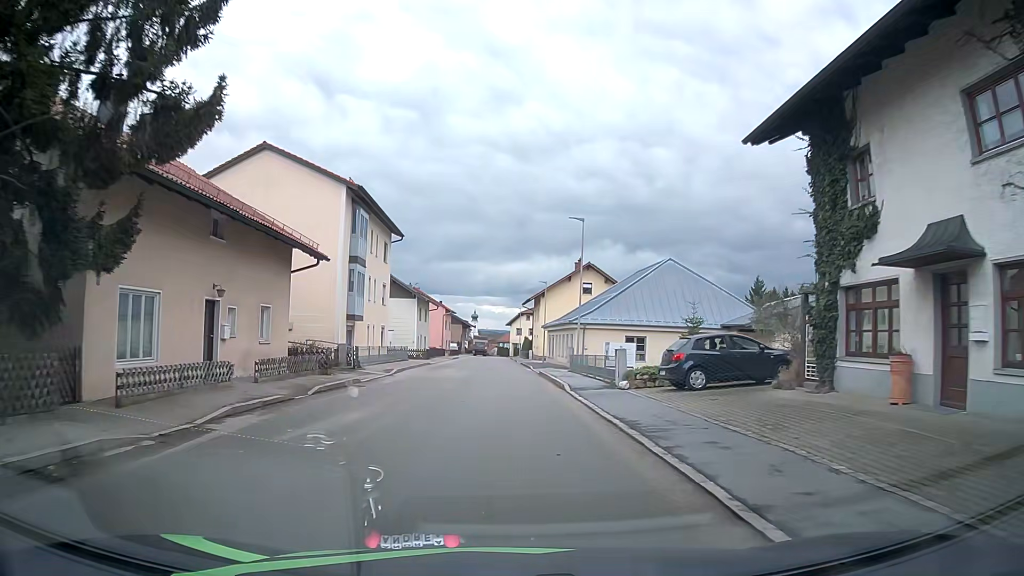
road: tertiary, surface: asphalt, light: Day
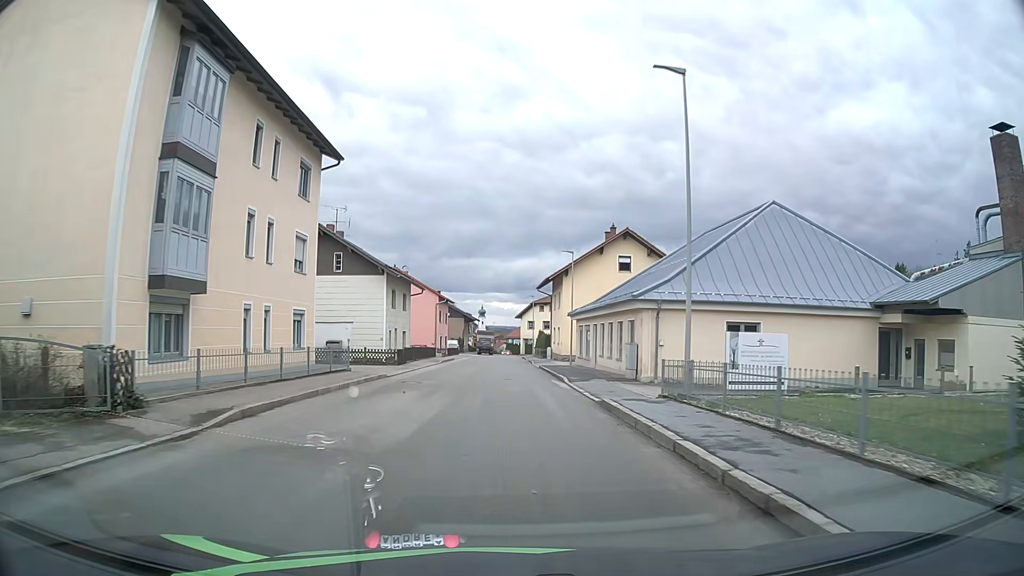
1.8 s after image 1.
(-0.1, +19.3) m; 0°
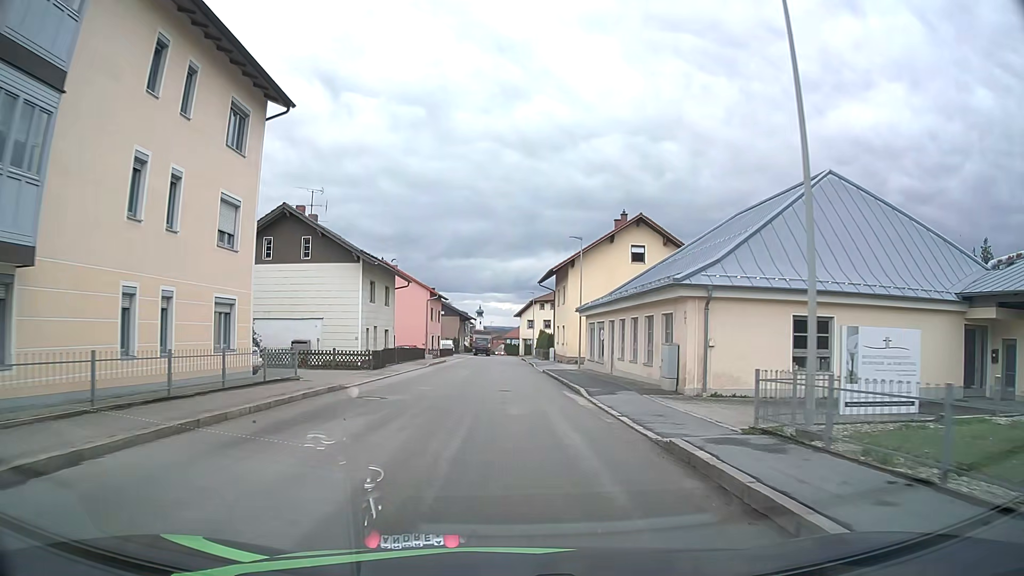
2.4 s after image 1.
(0.0, +6.5) m; 0°
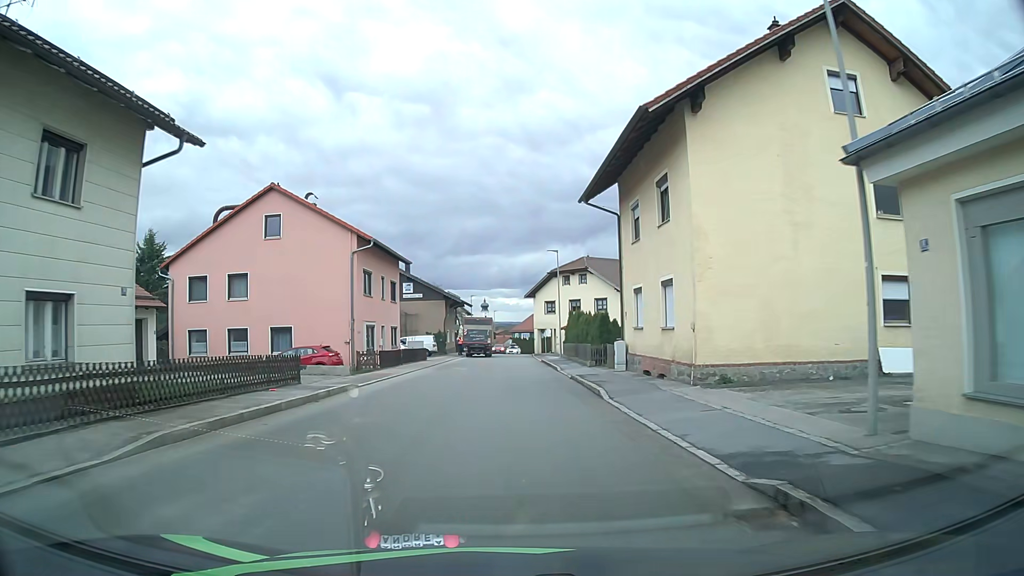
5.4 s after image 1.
(-0.1, +32.5) m; -1°
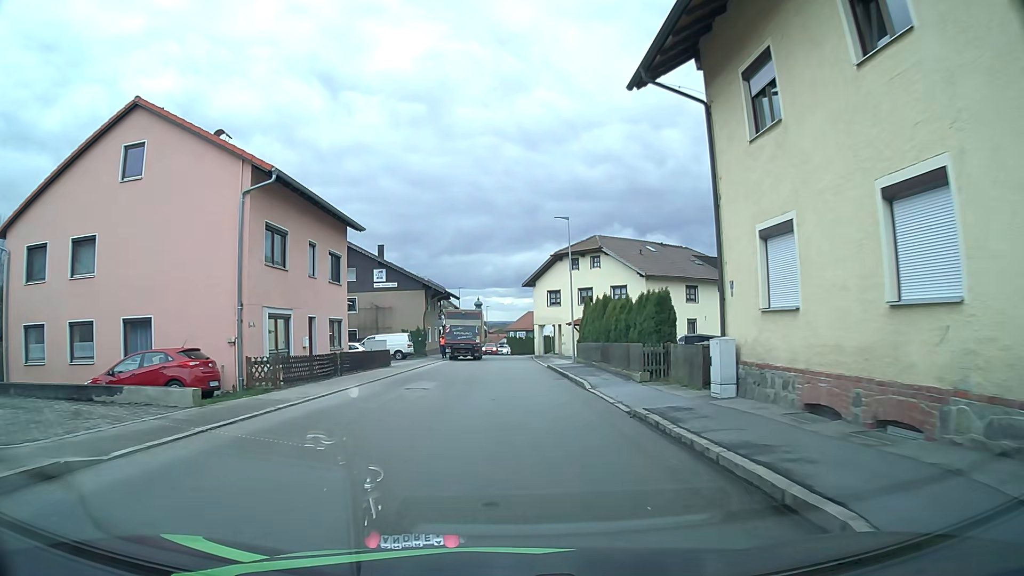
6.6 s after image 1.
(0.0, +12.9) m; 0°
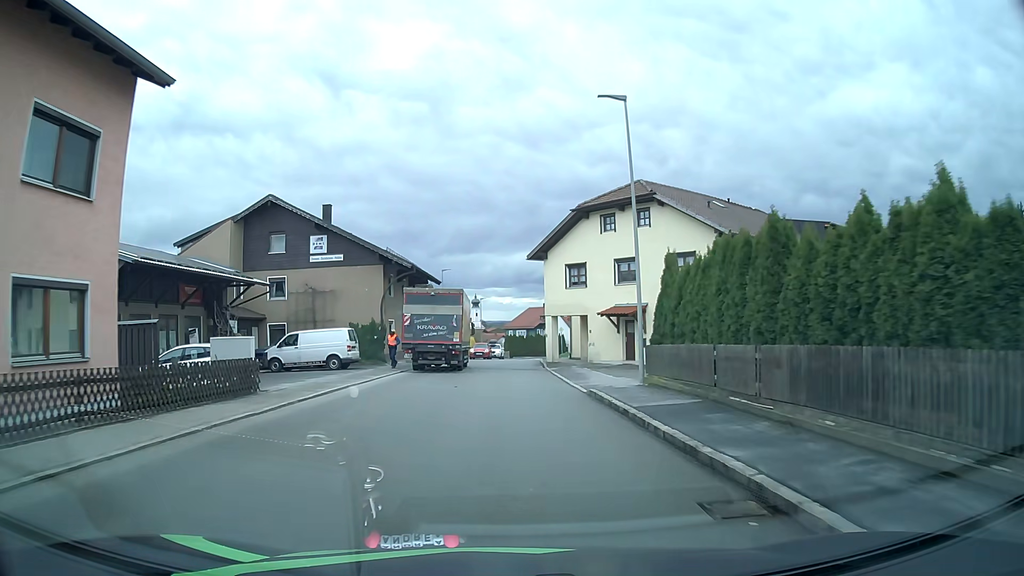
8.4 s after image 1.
(+0.2, +18.6) m; +1°
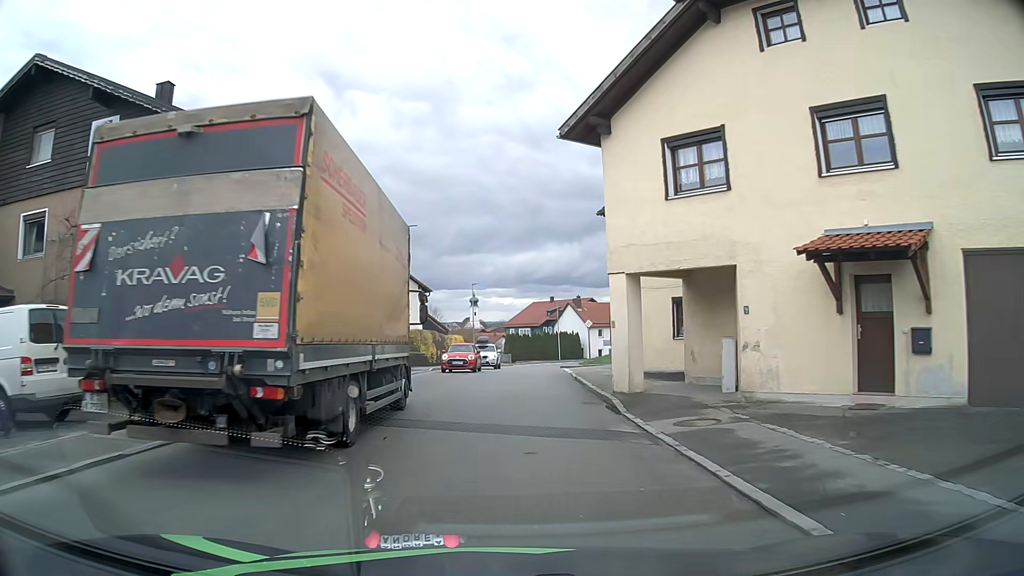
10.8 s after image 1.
(-0.2, +23.0) m; 0°
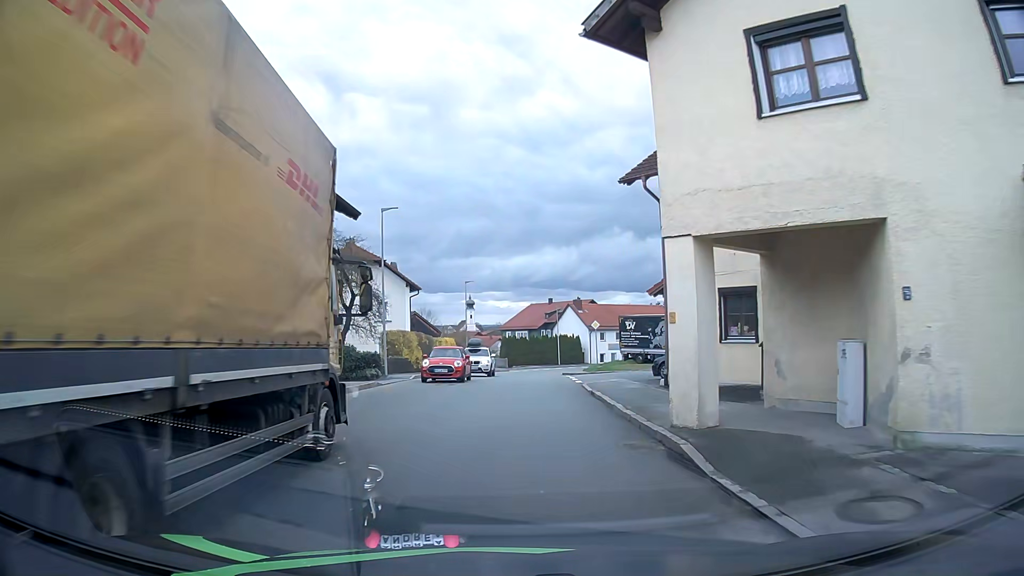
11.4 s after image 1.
(0.0, +5.7) m; +1°
(0, +10) (0, +20) (0, +30) (+1, +40) (+2, +50) (+3, +60) (+6, +69) (+12, +78) (+18, +85) (+26, +92) m
